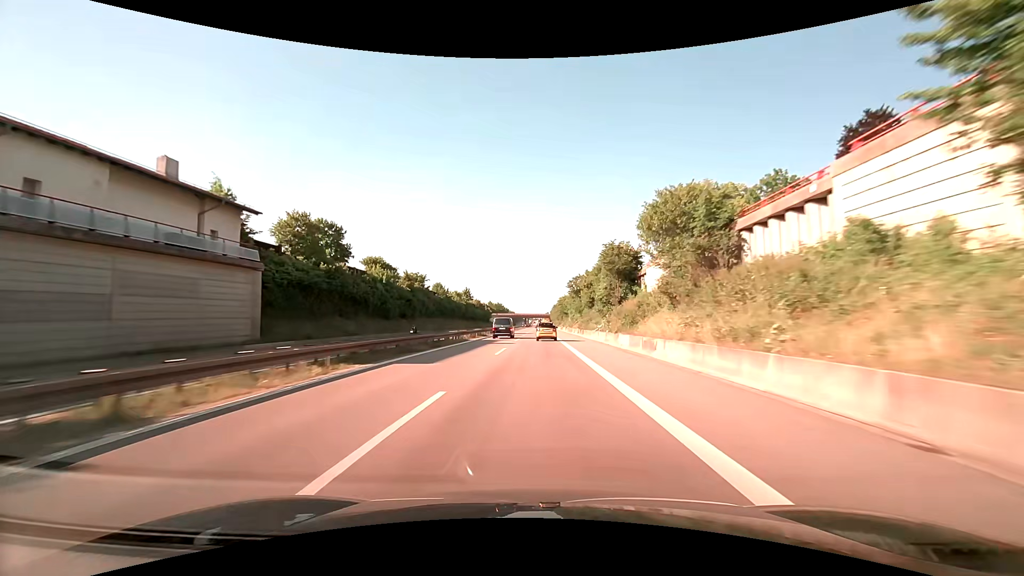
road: trunk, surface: asphalt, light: Day
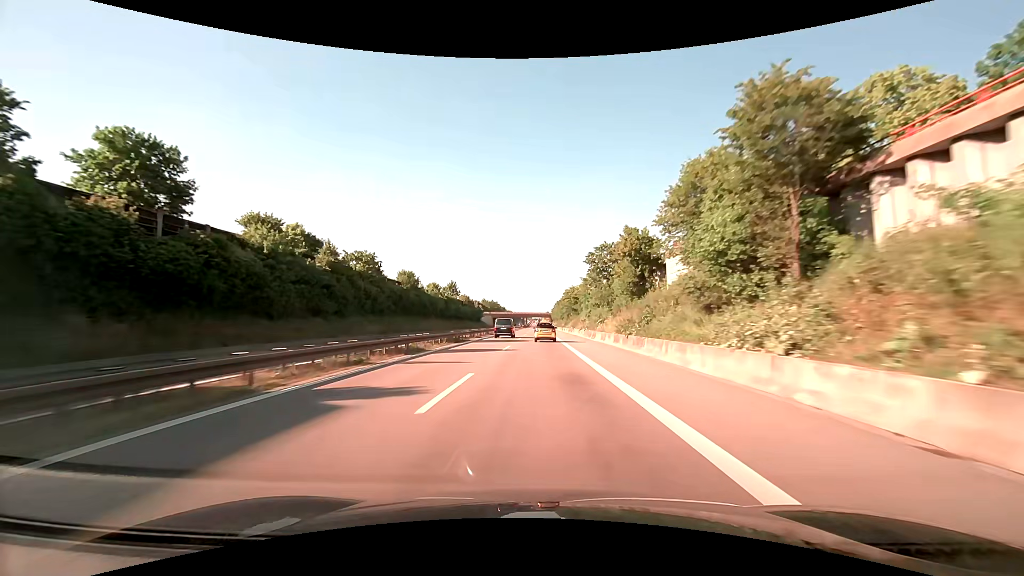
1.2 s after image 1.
(-0.2, +32.3) m; 0°
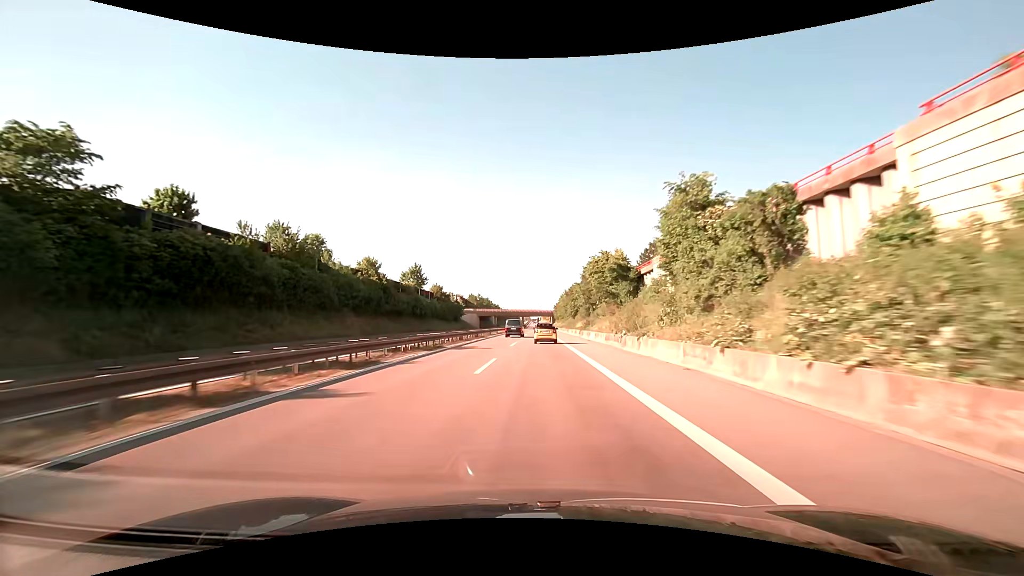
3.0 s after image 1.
(0.0, +48.1) m; 0°
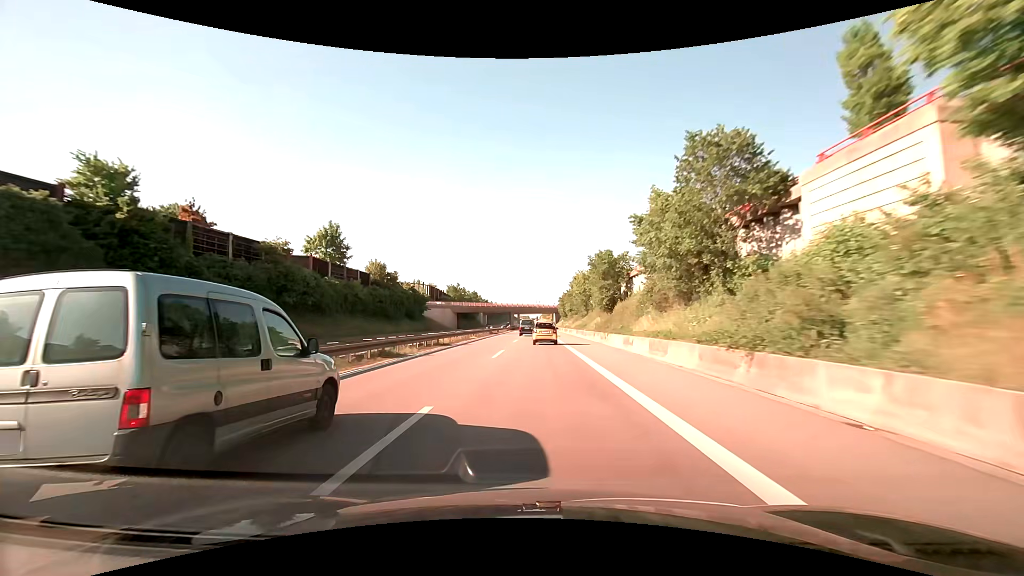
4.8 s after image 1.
(+0.1, +47.8) m; 0°
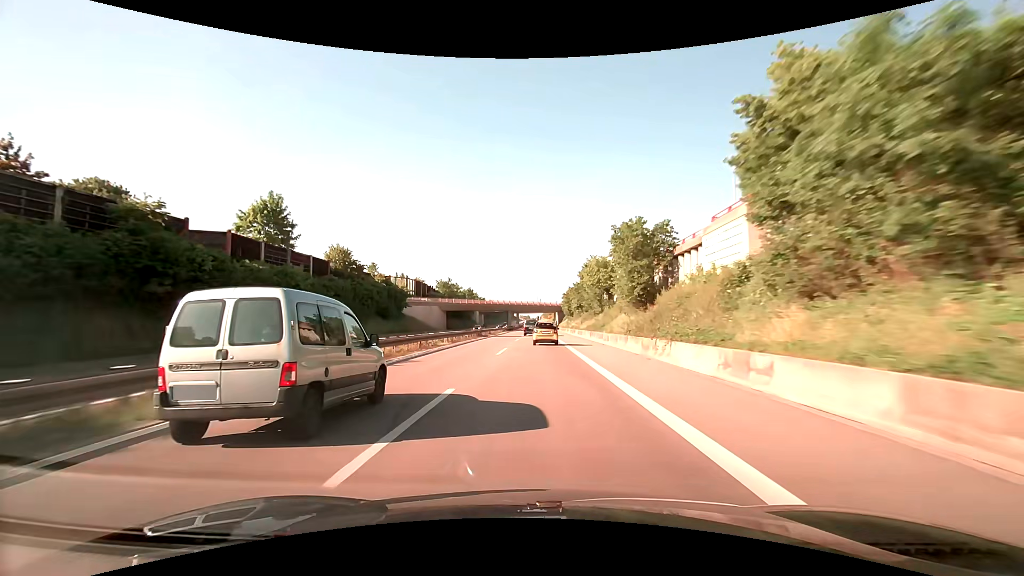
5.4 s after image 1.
(0.0, +15.9) m; 0°
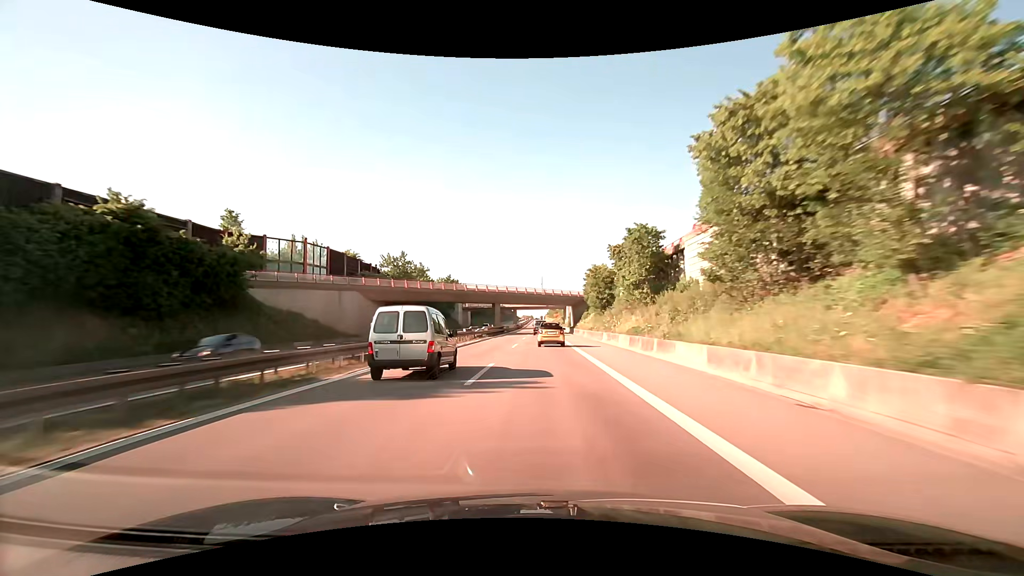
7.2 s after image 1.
(-0.2, +47.5) m; -1°
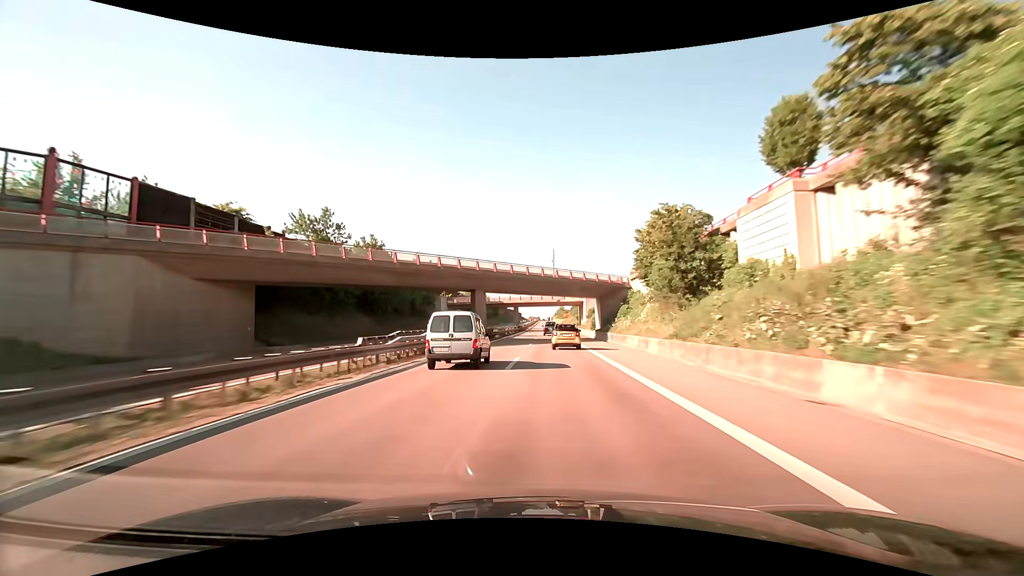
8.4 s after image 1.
(-0.1, +31.9) m; -1°
(0, +10) (0, +20) (0, +30) (0, +40) (0, +50) (0, +60) (-1, +70) (-1, +80) (-1, +90) (-1, +100) m
